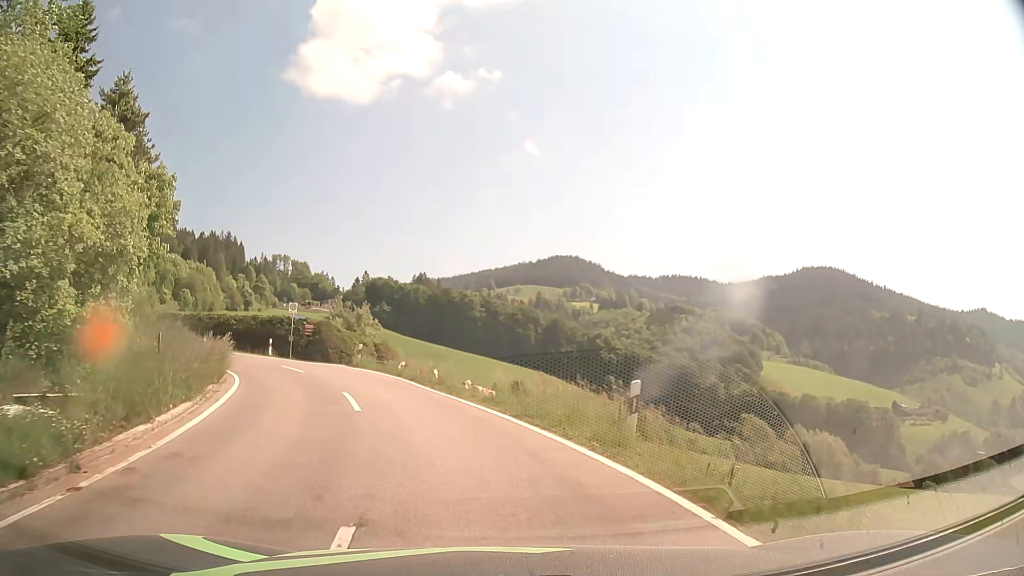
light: Day
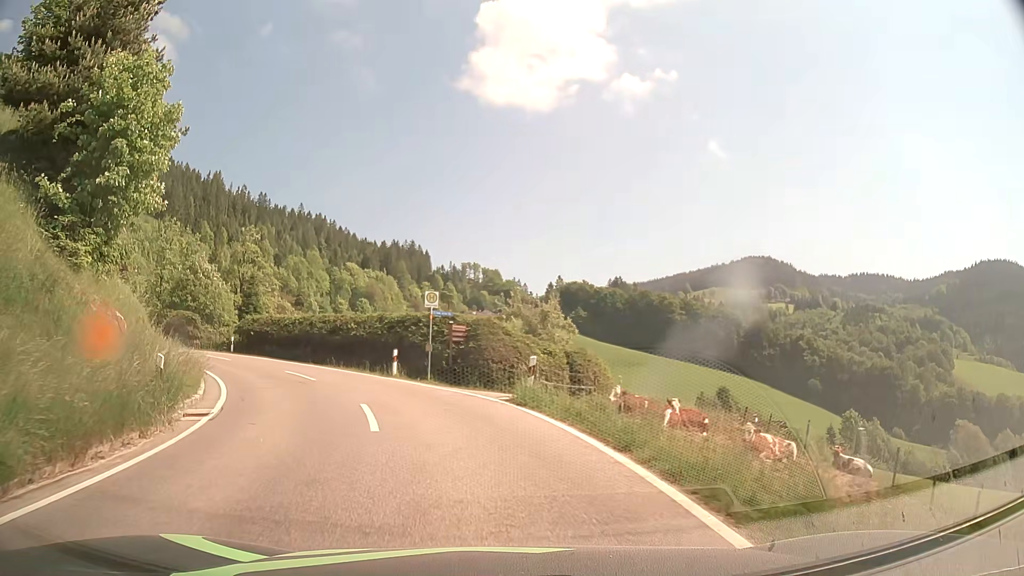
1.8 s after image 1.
(-2.3, +15.0) m; -17°
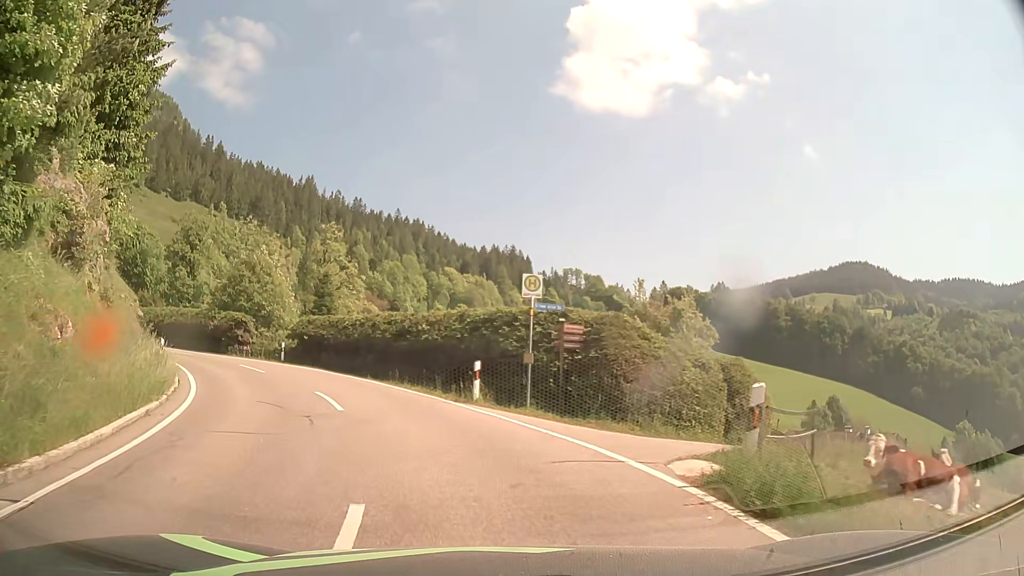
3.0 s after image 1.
(-0.7, +8.5) m; -9°
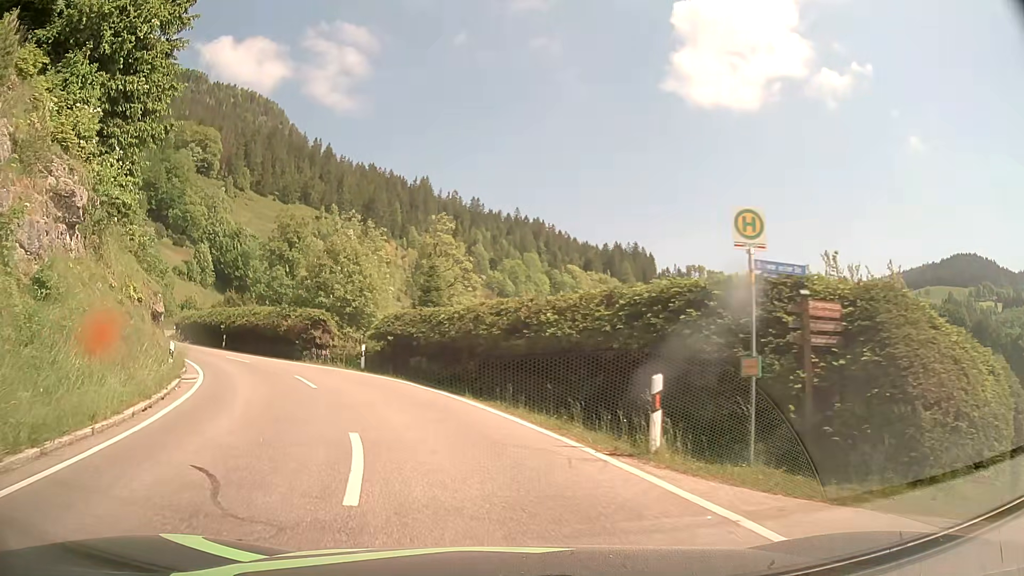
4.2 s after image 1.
(-0.7, +8.3) m; -10°
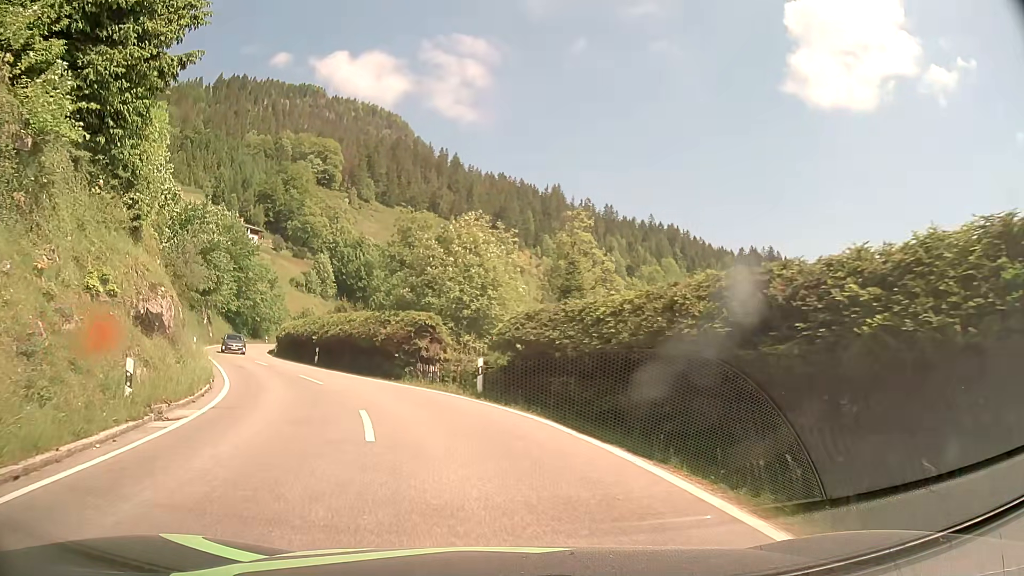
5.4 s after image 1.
(-0.9, +8.7) m; -11°
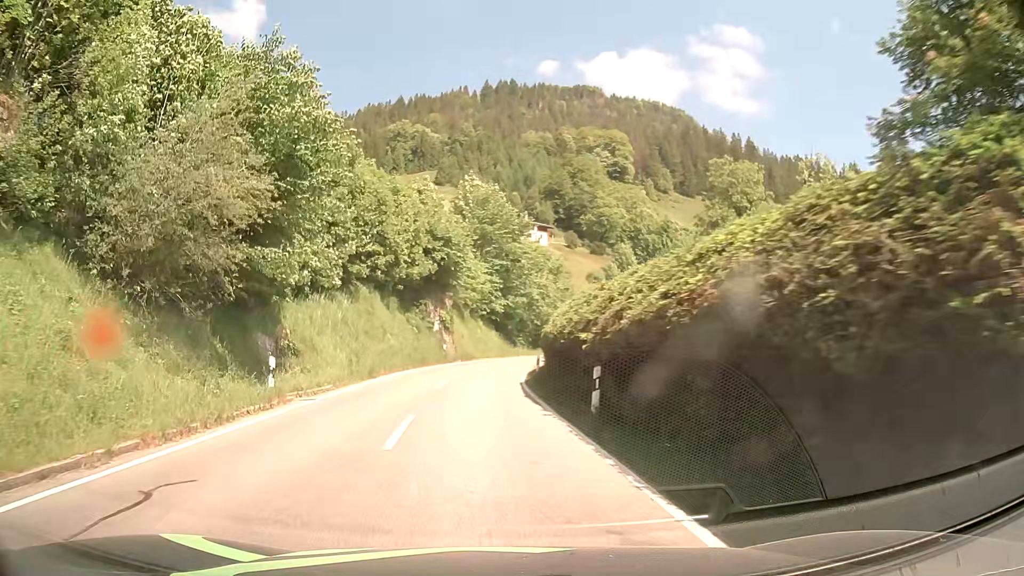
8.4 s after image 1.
(-5.6, +24.9) m; -27°
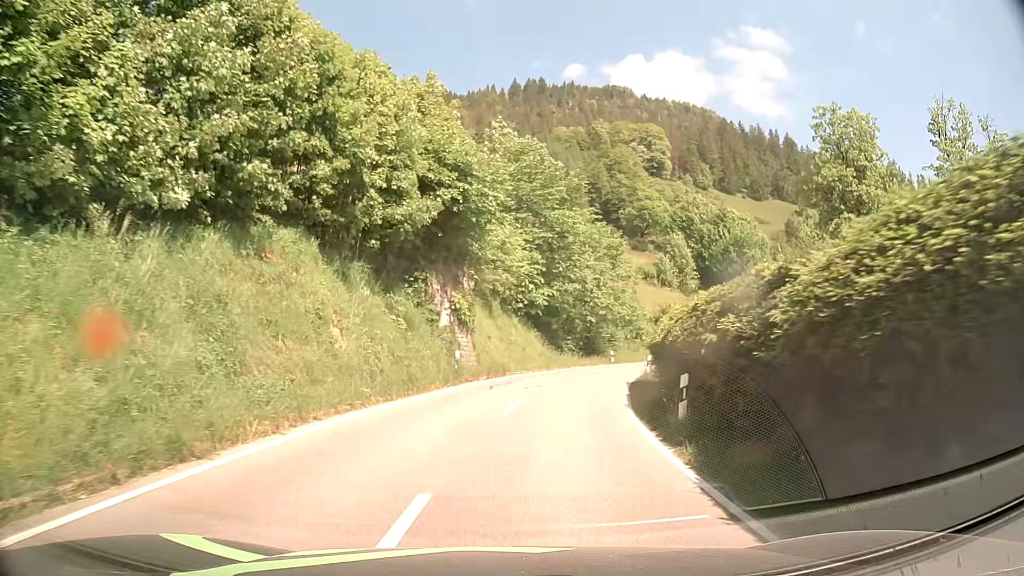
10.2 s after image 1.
(-1.0, +18.7) m; -2°
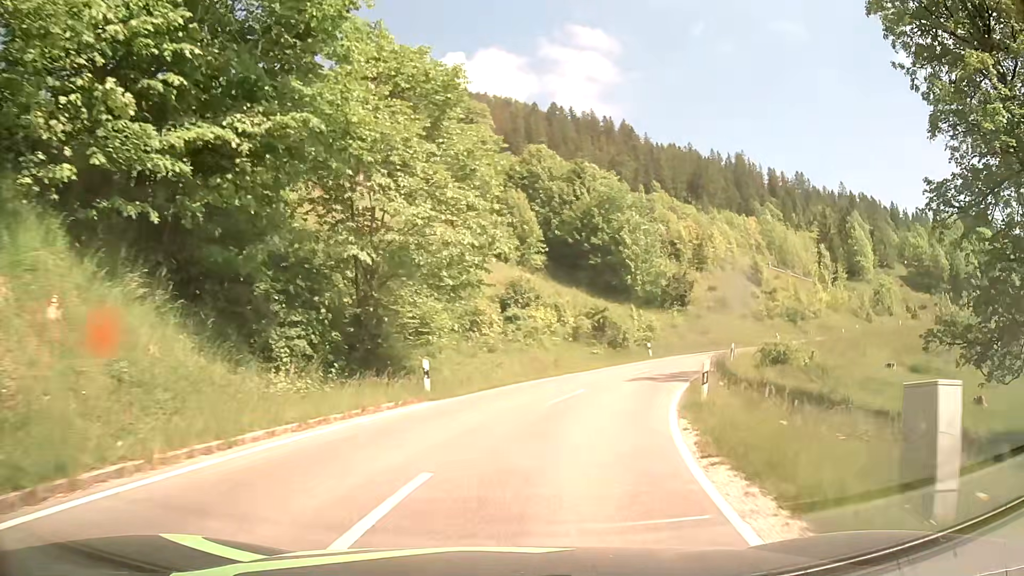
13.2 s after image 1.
(+4.8, +34.4) m; +16°
(+1, +10) (+3, +20) (+7, +29) (+11, +38) (+17, +46) (+23, +54) (+30, +61) (+37, +68) (+45, +74) (+54, +79) m
